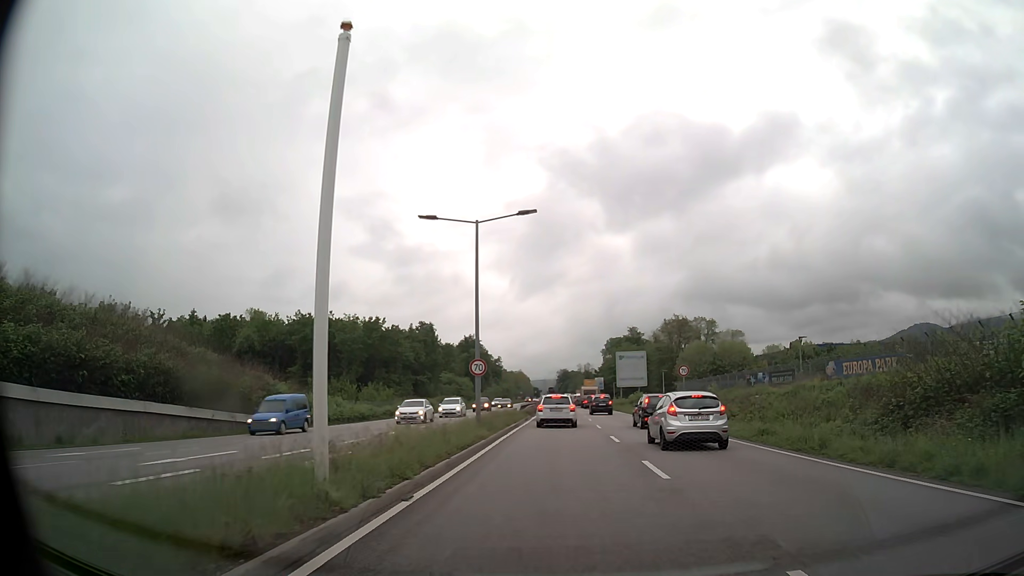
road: primary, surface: asphalt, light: Day
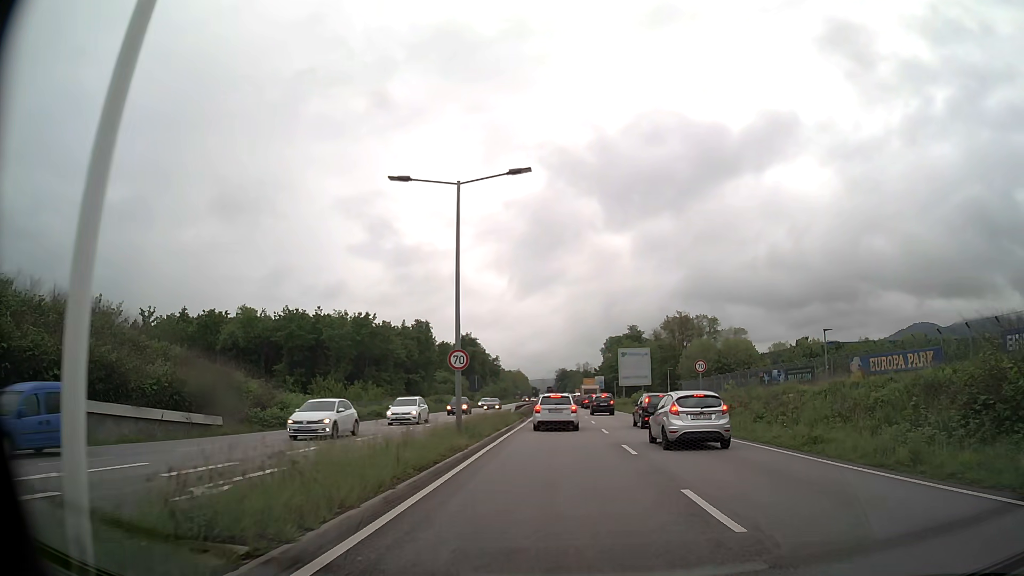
(0.0, +4.4) m; 0°
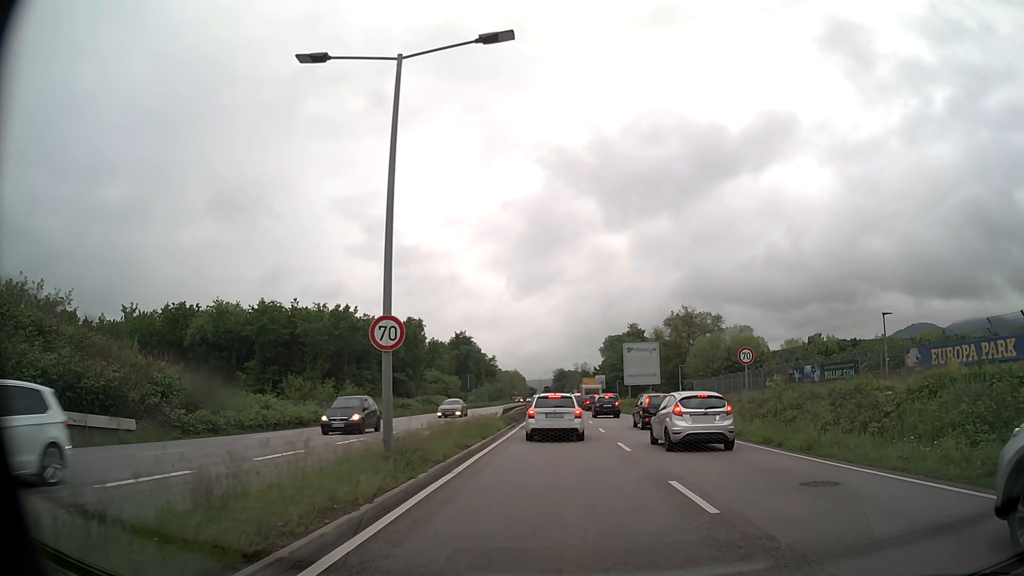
(0.0, +7.8) m; 0°
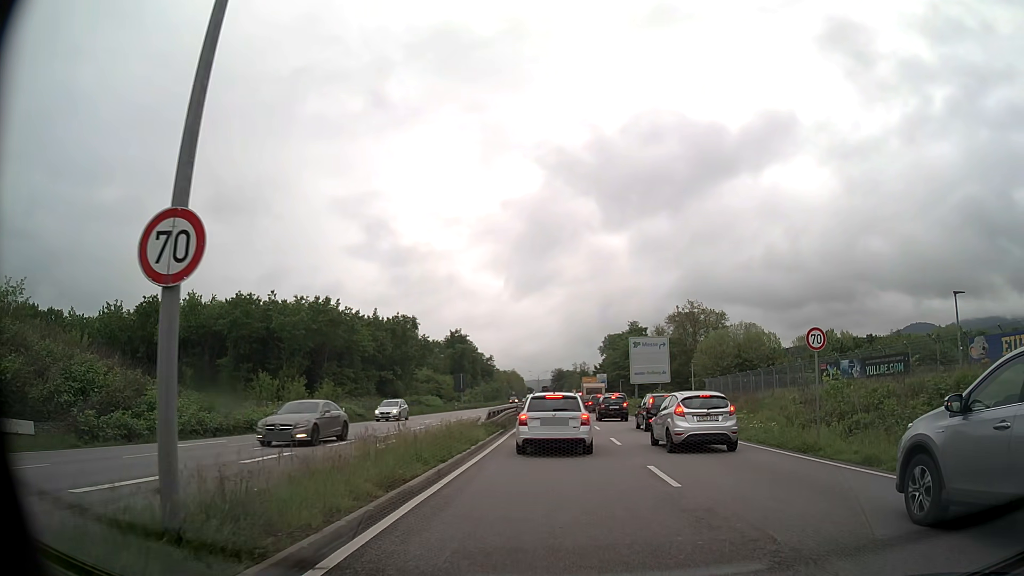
(0.0, +6.5) m; 0°
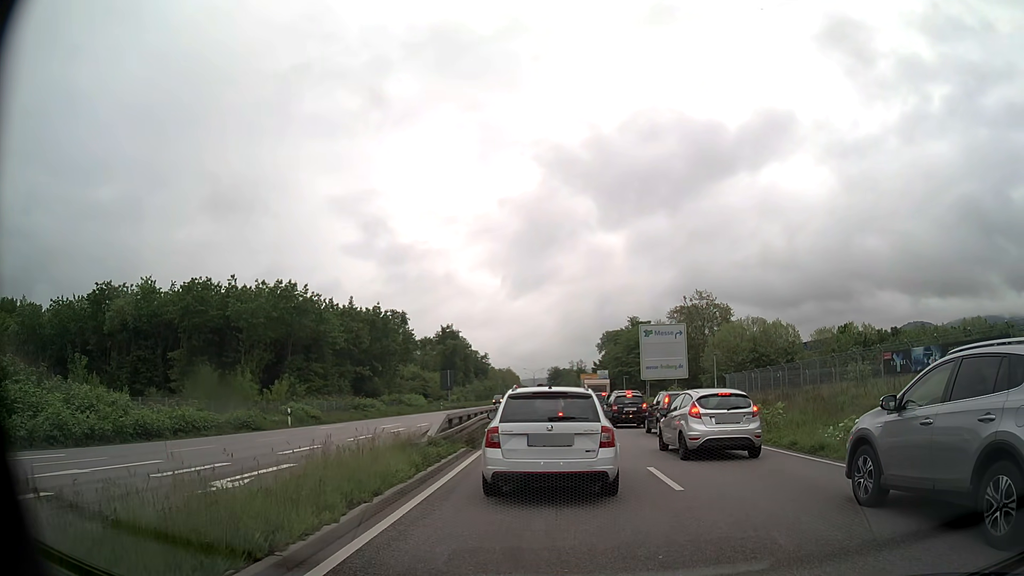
(+0.1, +9.2) m; 0°
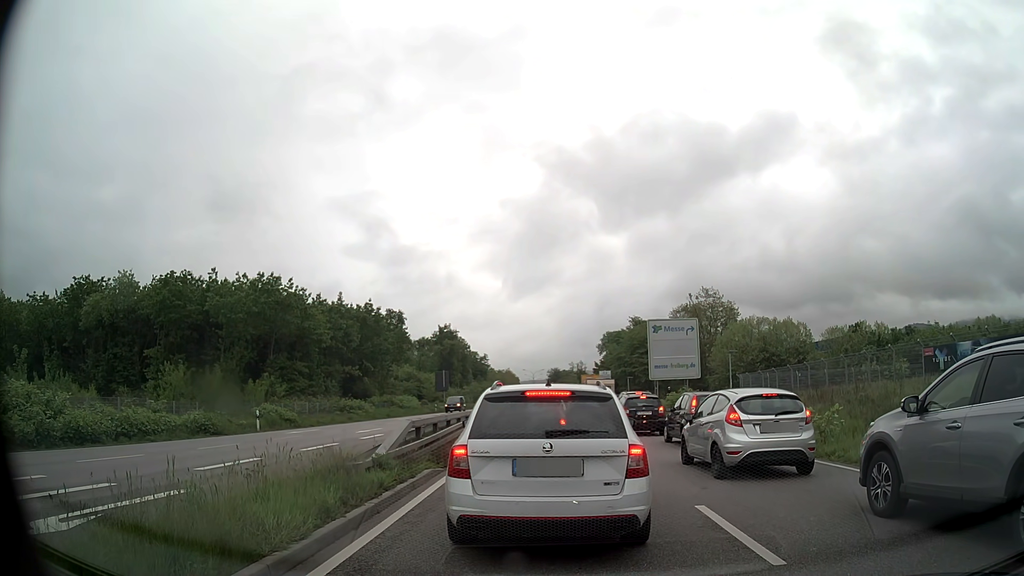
(+0.1, +4.1) m; +1°
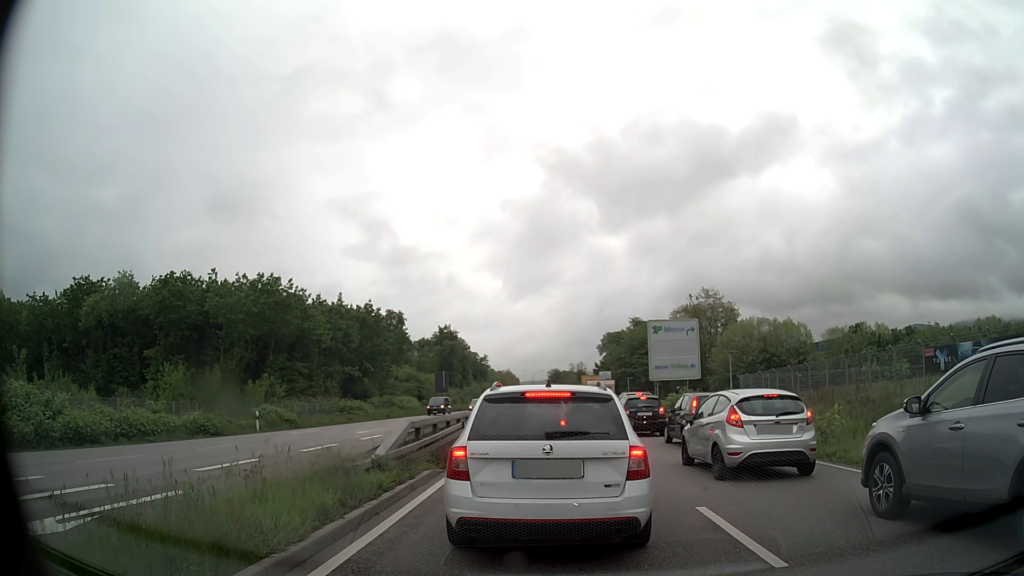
(0.0, +0.1) m; 0°
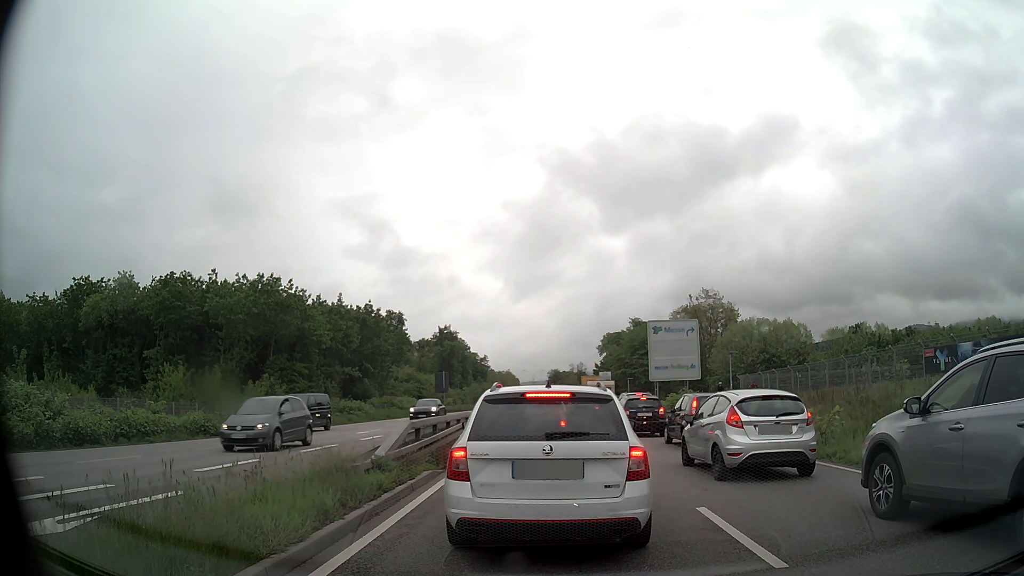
(0.0, +0.1) m; 0°
